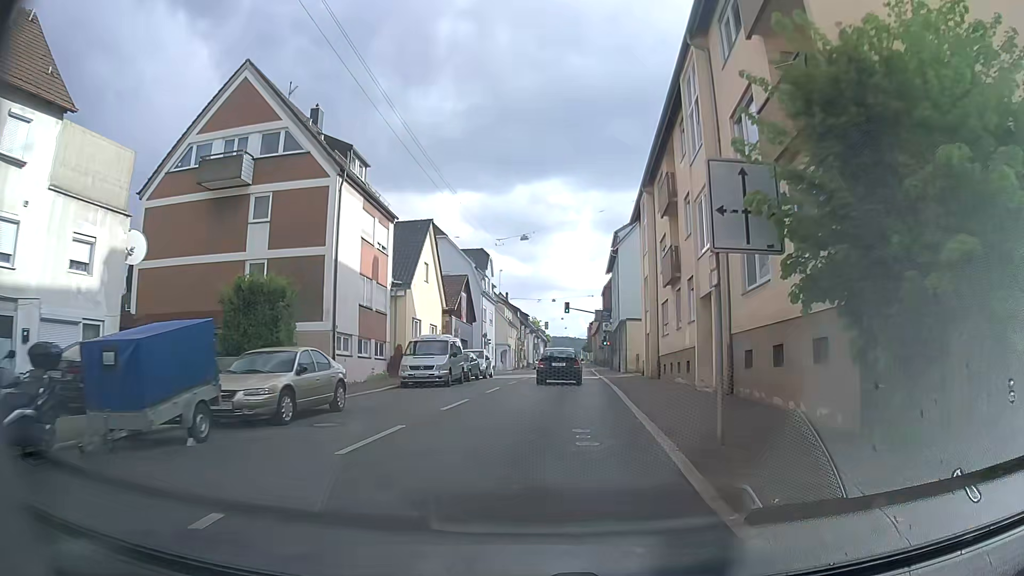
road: secondary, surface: asphalt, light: Day
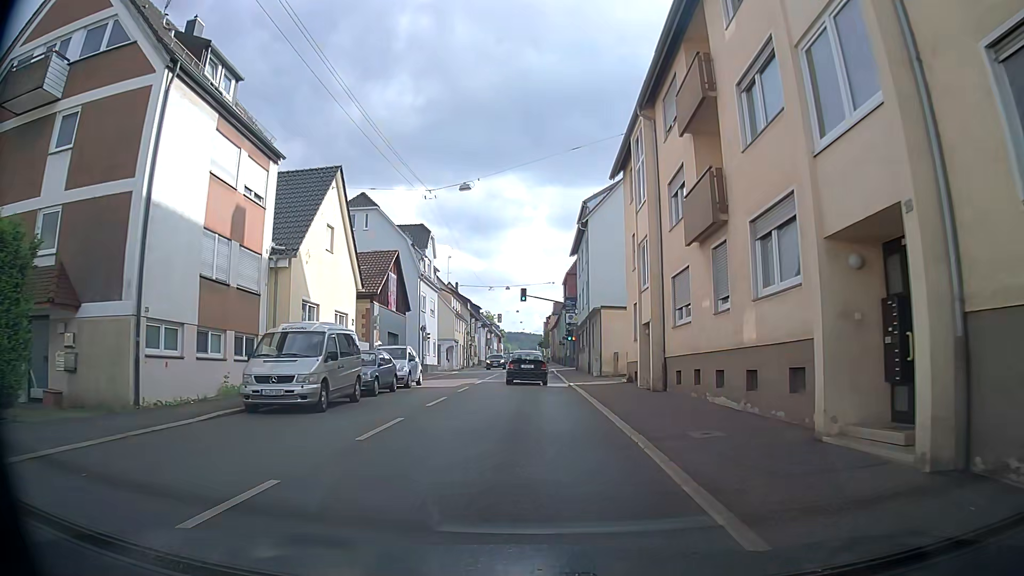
(+0.4, +10.6) m; +4°
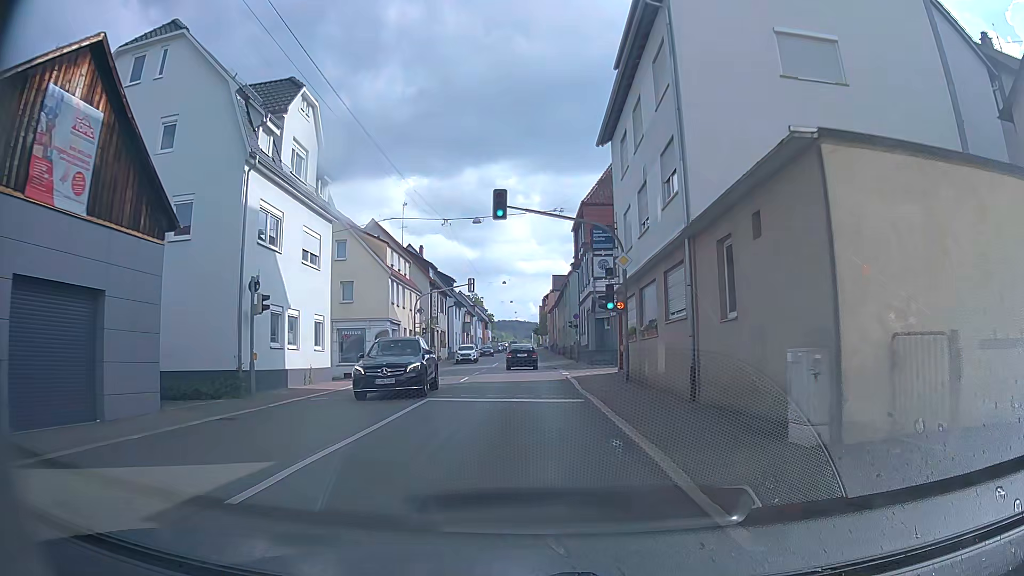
(+0.2, +28.9) m; 0°
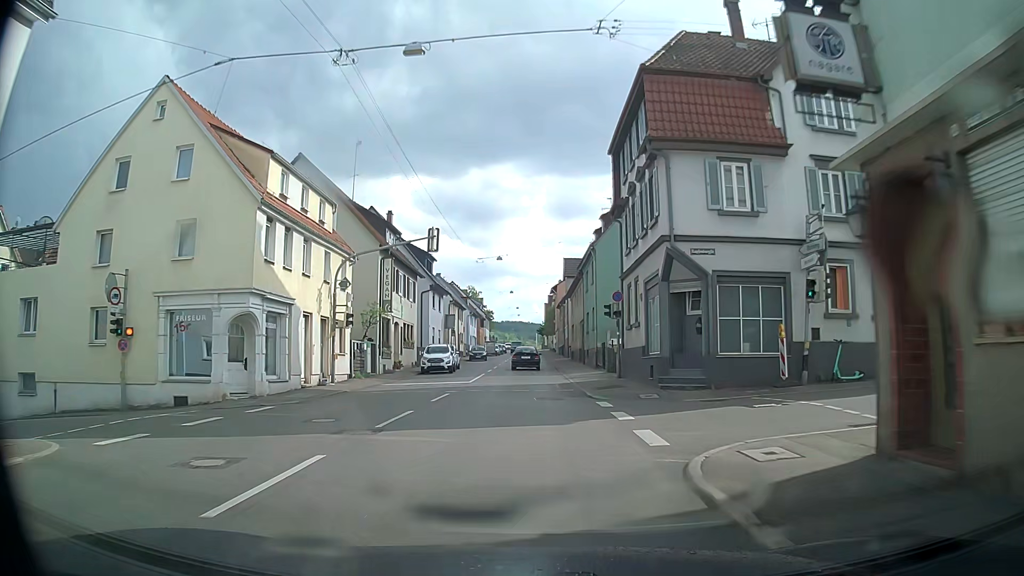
(-0.2, +20.0) m; -2°
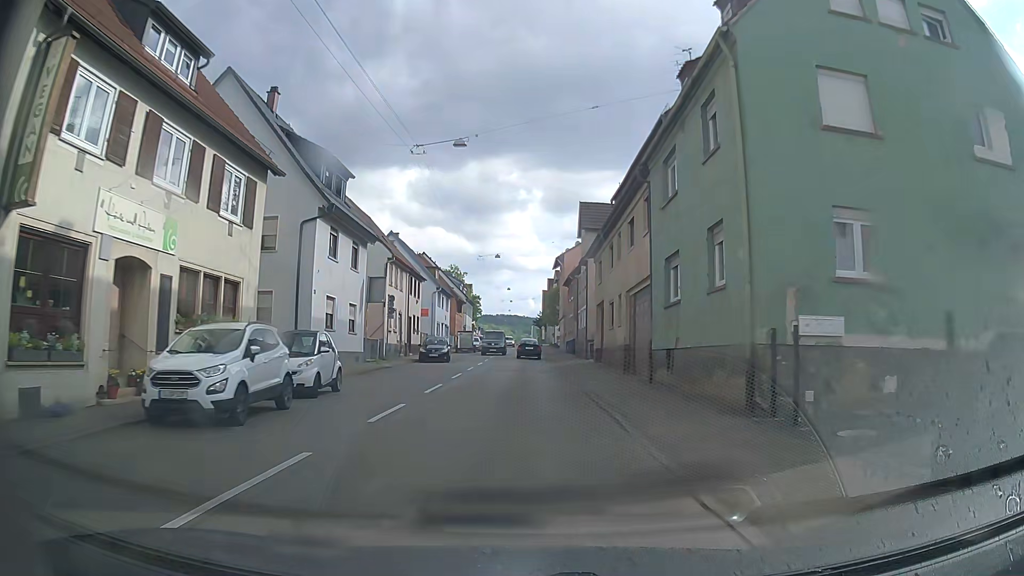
(+0.5, +27.5) m; +1°
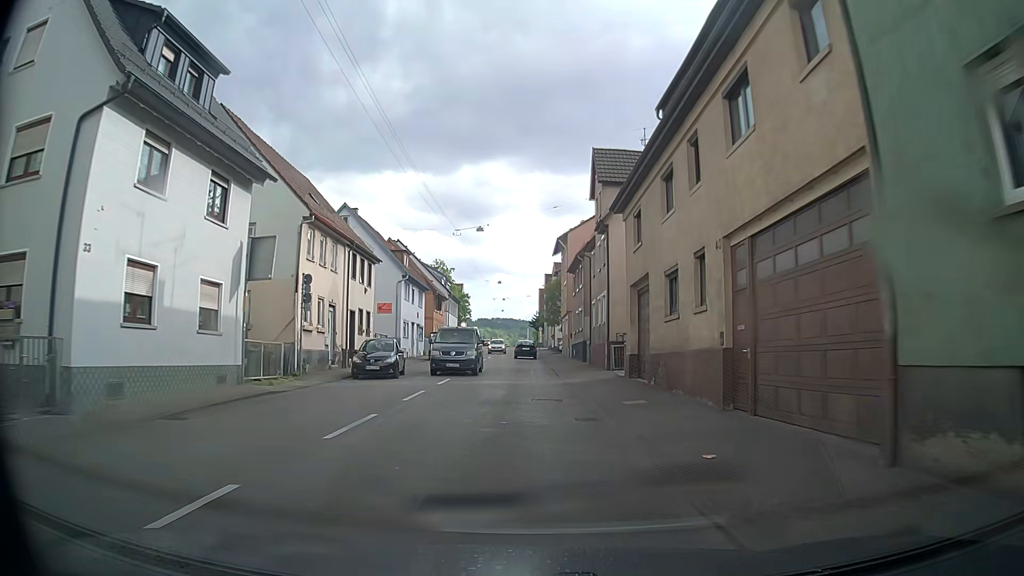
(+0.1, +13.9) m; +1°
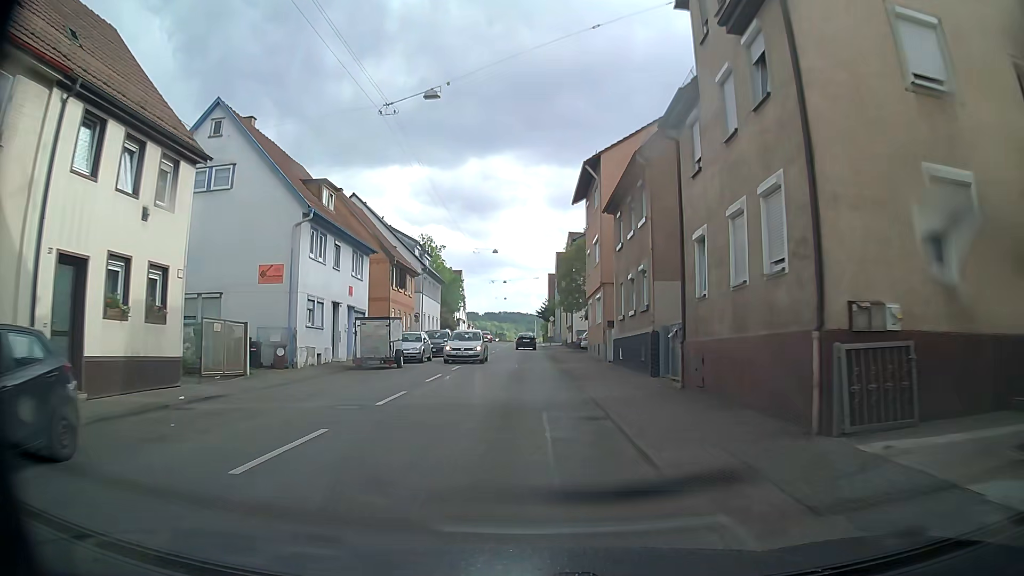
(-0.1, +21.1) m; 0°
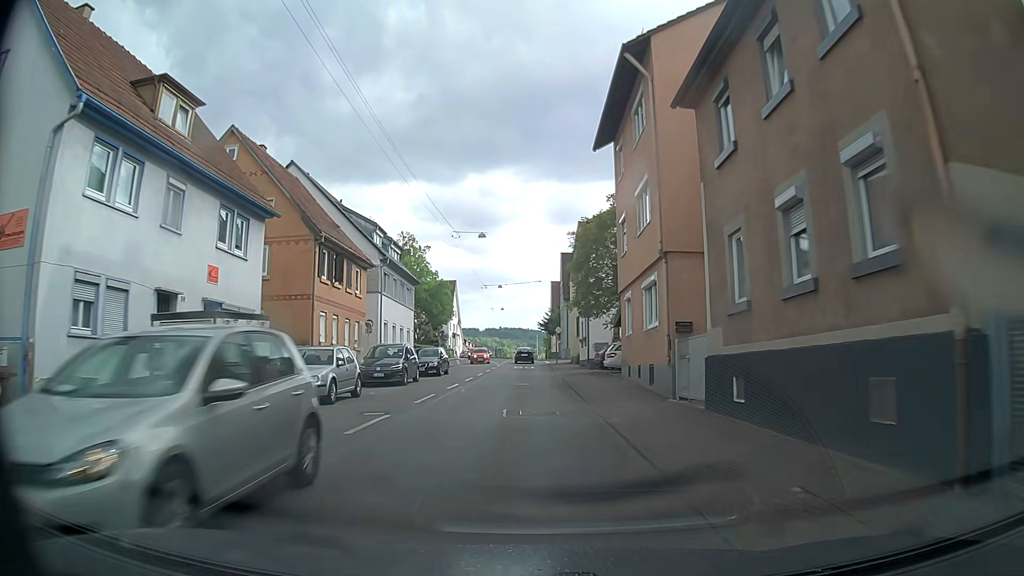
(-0.2, +14.2) m; -1°
(0, +10) (0, +20) (0, +30) (0, +40) (0, +50) (0, +60) (0, +70) (-1, +80) (-1, +90) (-2, +100) m
